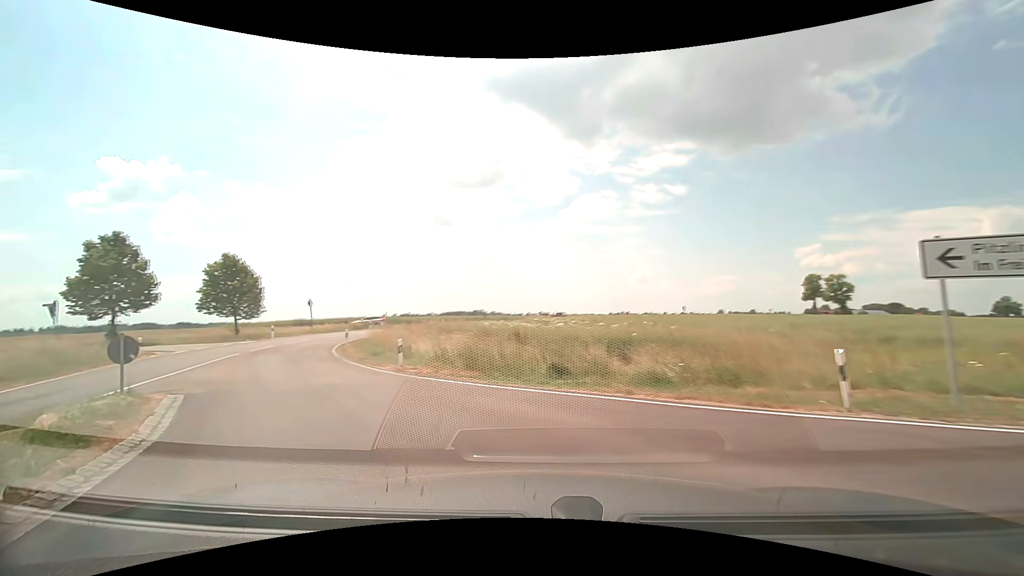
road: tertiary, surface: asphalt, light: Day
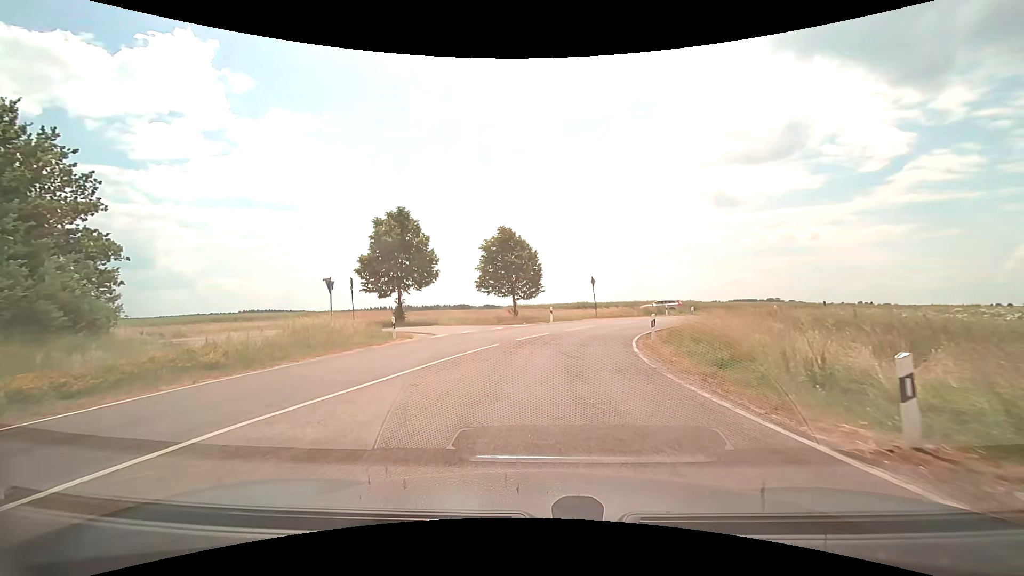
(-4.5, +11.1) m; -33°
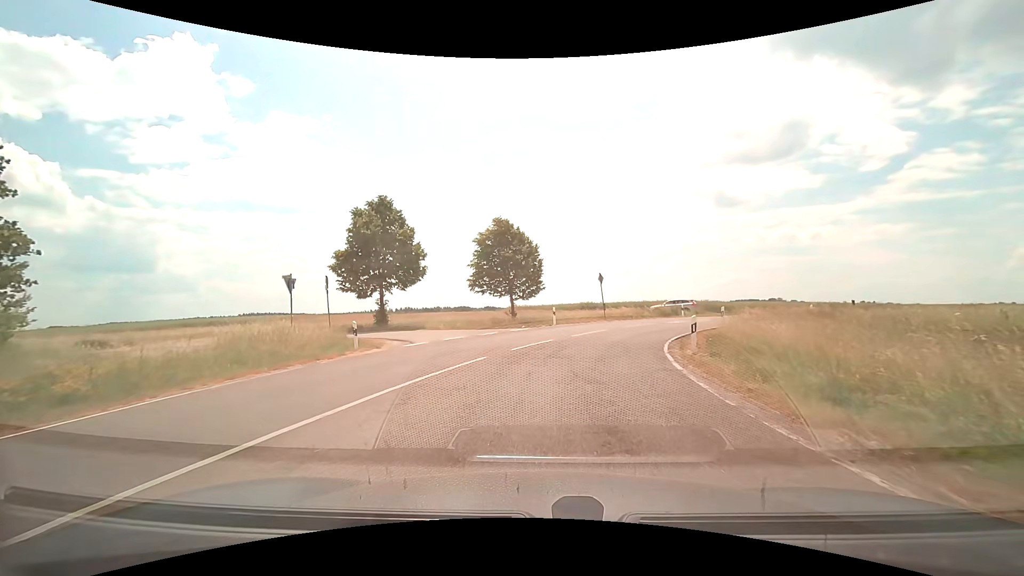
(0.0, +4.7) m; 0°
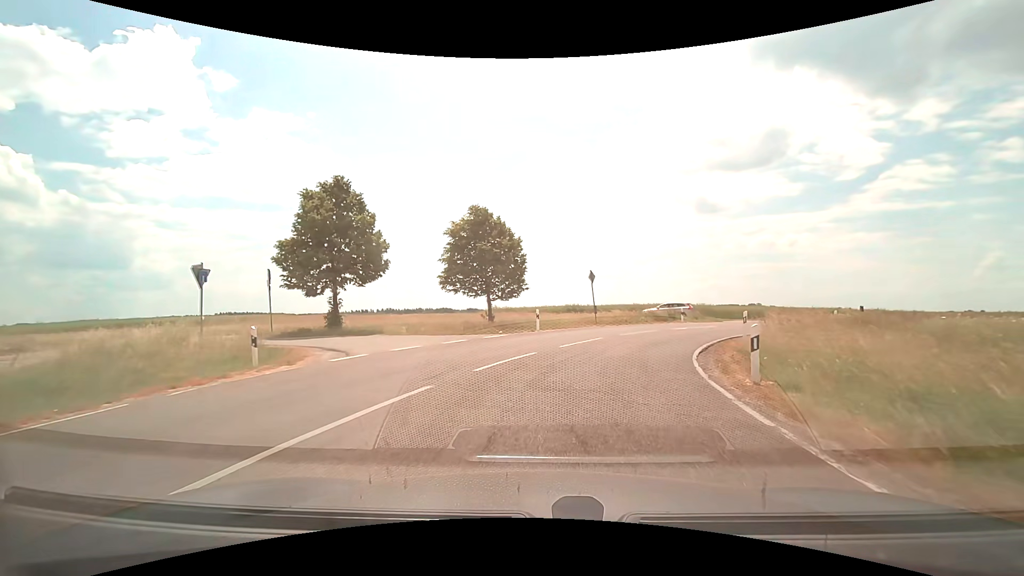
(+0.1, +5.0) m; +2°
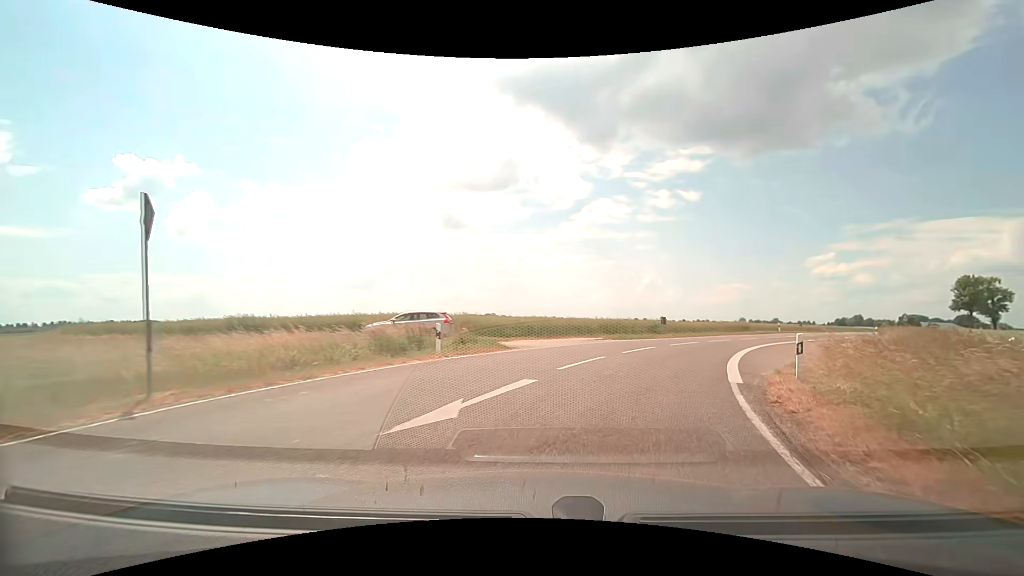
(+4.5, +21.1) m; +28°
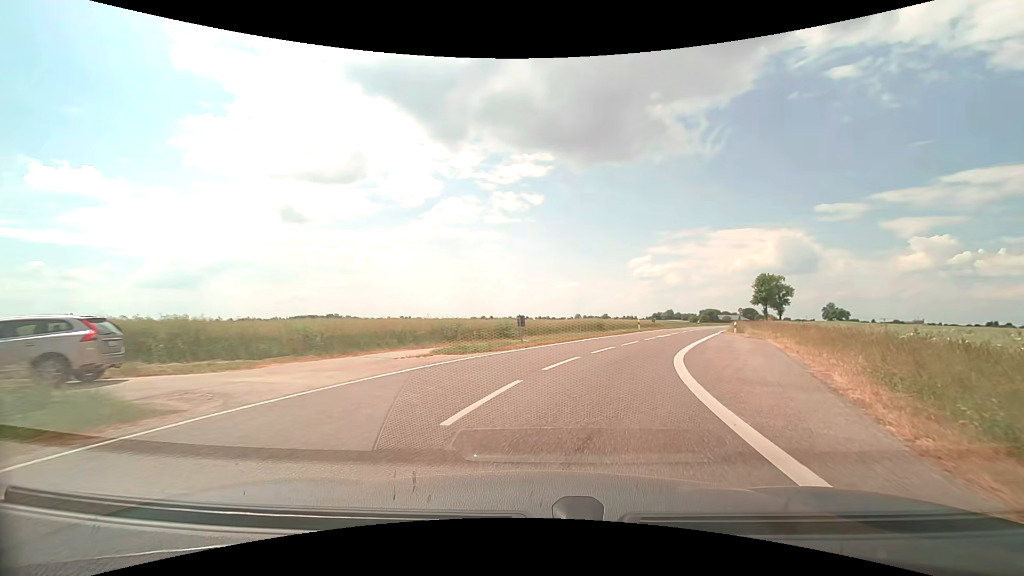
(+1.8, +11.7) m; +17°
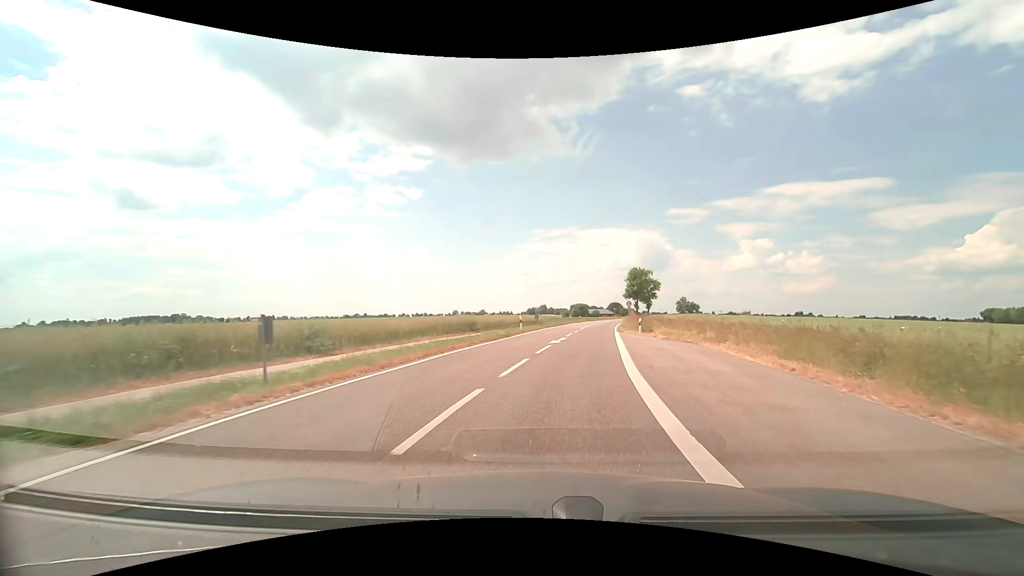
(+1.8, +12.8) m; +15°
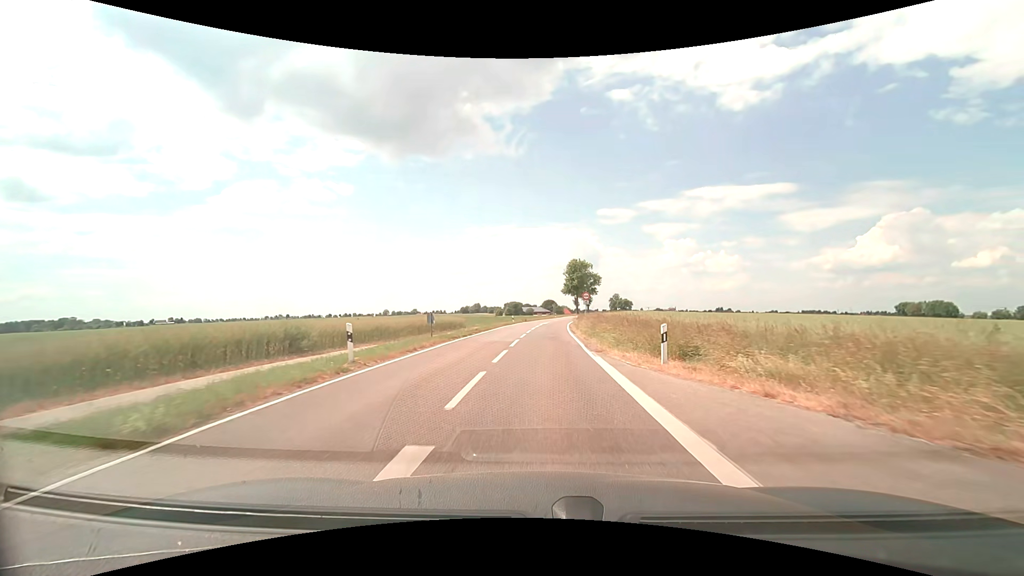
(+1.8, +21.7) m; +8°
(0, +10) (0, +20) (+1, +30) (+1, +40) (+2, +50) (+2, +60) (+3, +70) (+4, +80) (+6, +90) (+7, +100) m
